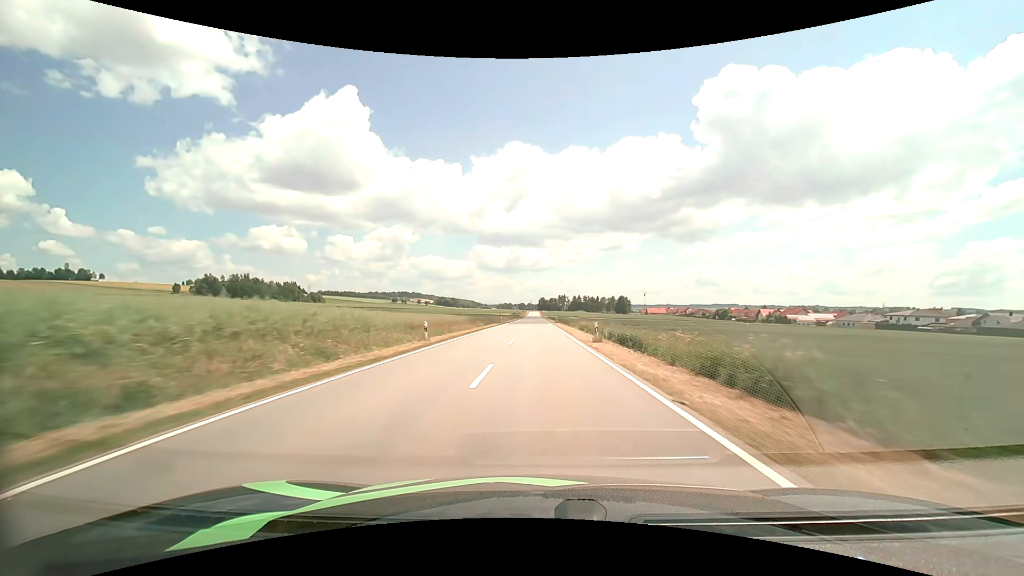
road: tertiary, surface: asphalt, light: Day
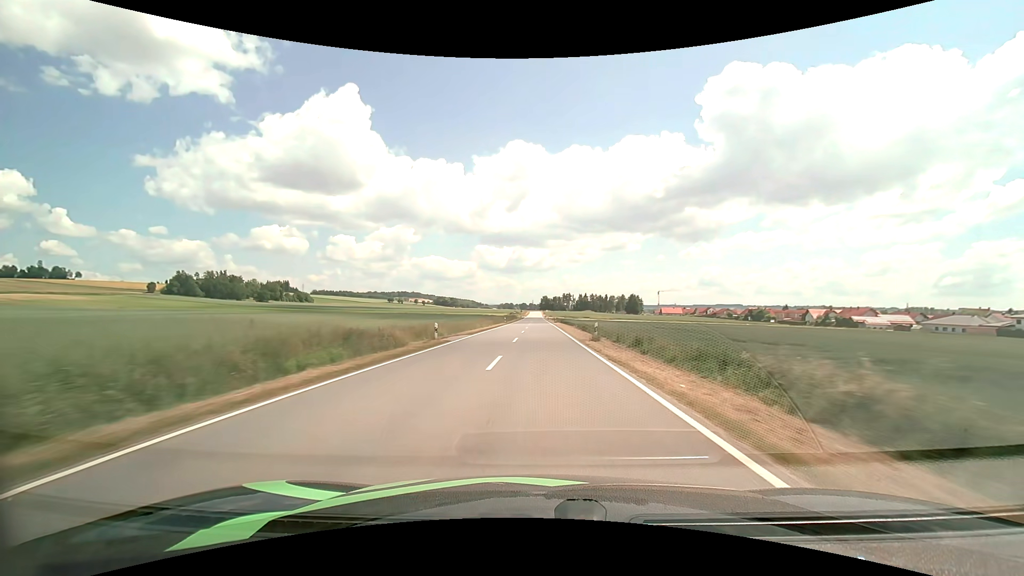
(-0.1, +46.5) m; 0°
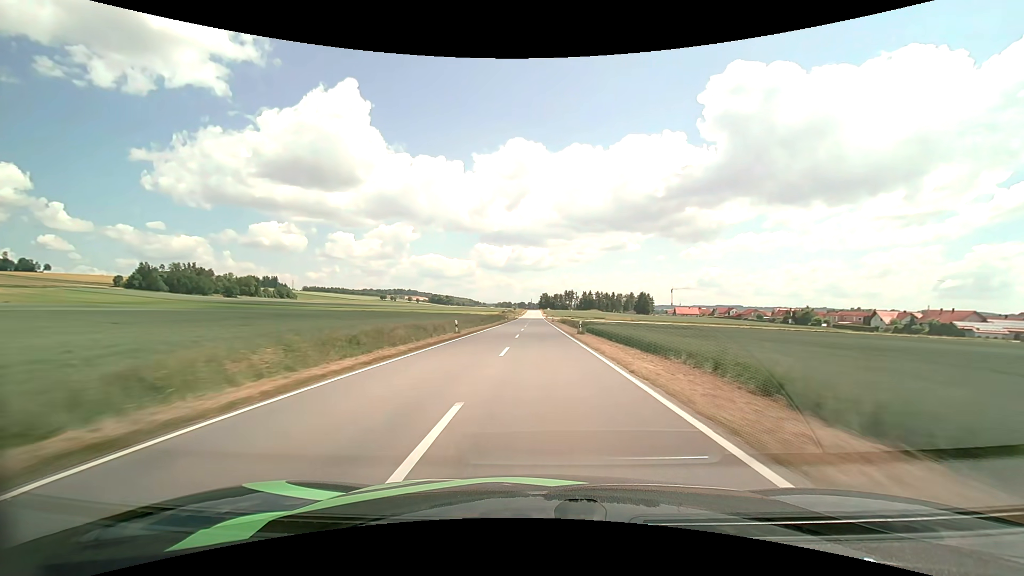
(0.0, +46.2) m; 0°
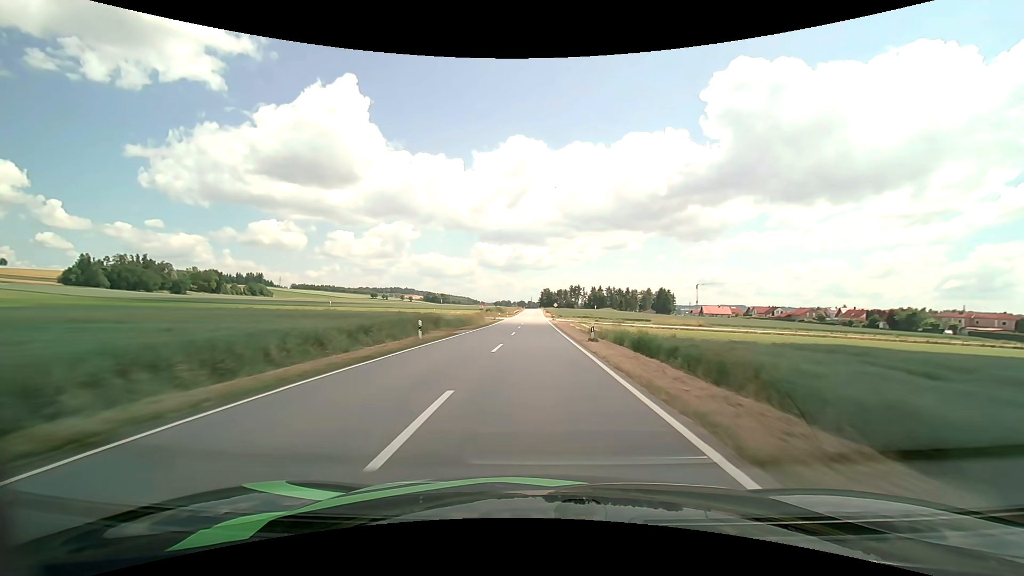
(+0.1, +61.1) m; 0°
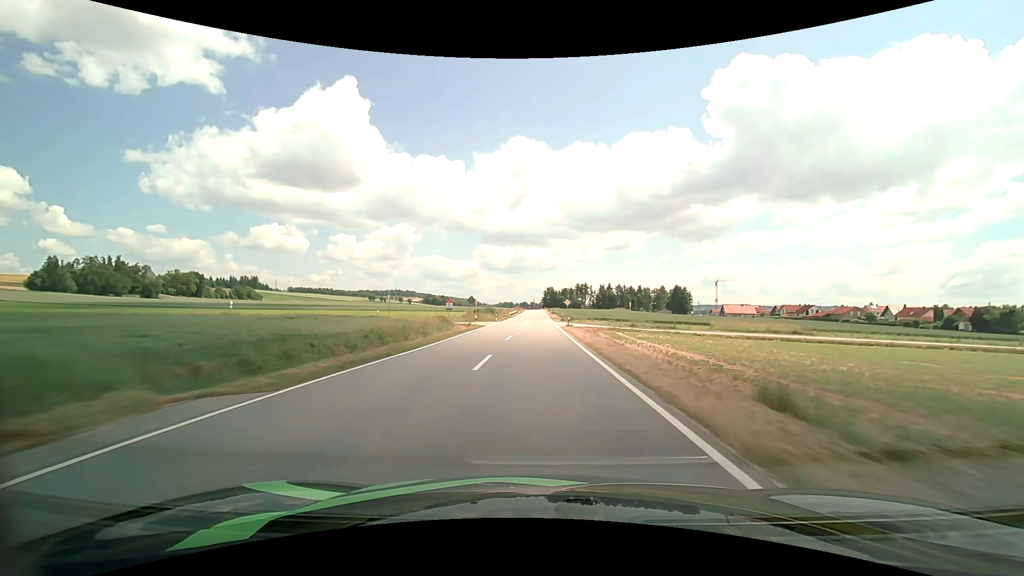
(-0.1, +30.4) m; 0°
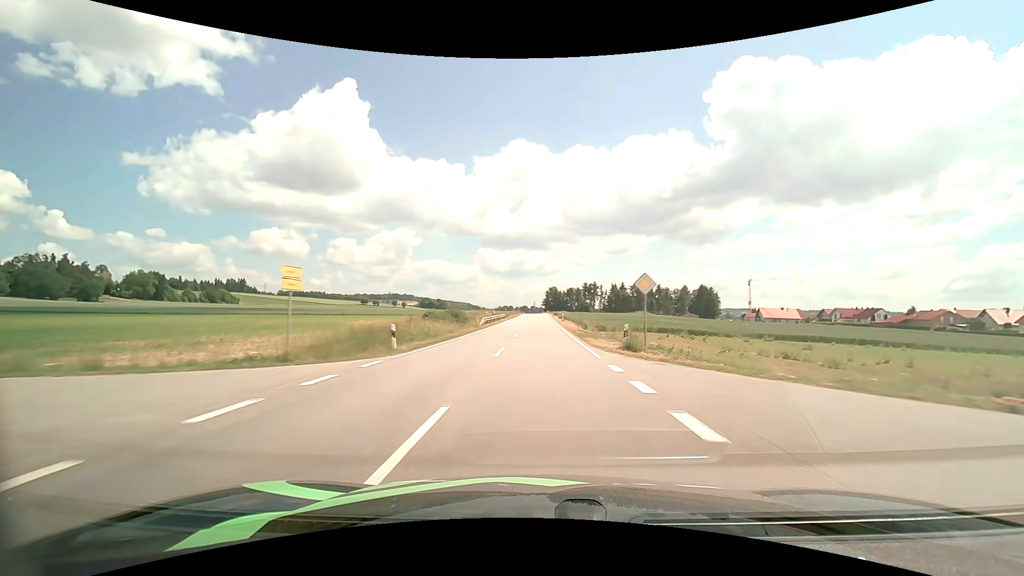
(0.0, +45.8) m; 0°
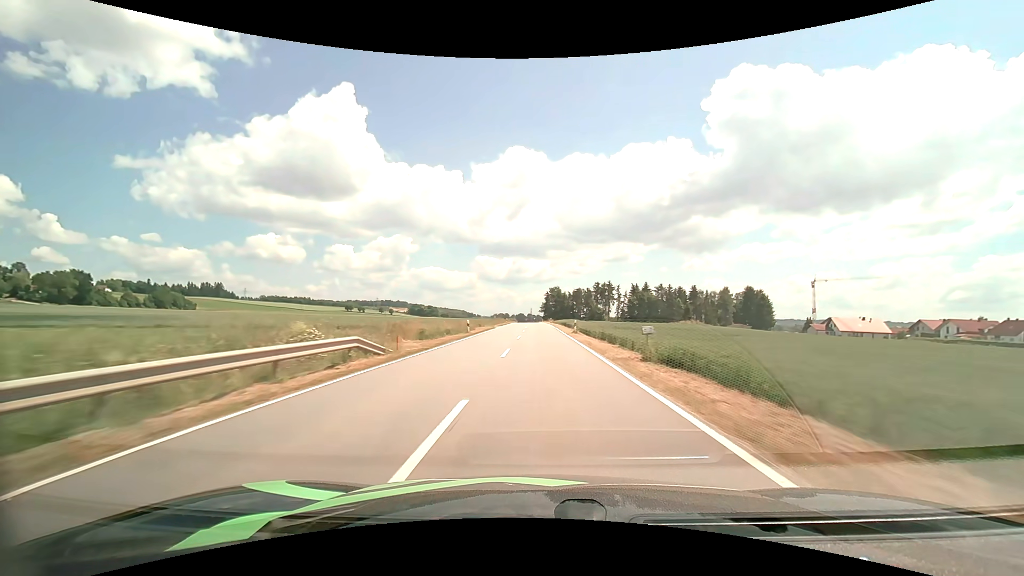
(+0.1, +61.3) m; 0°
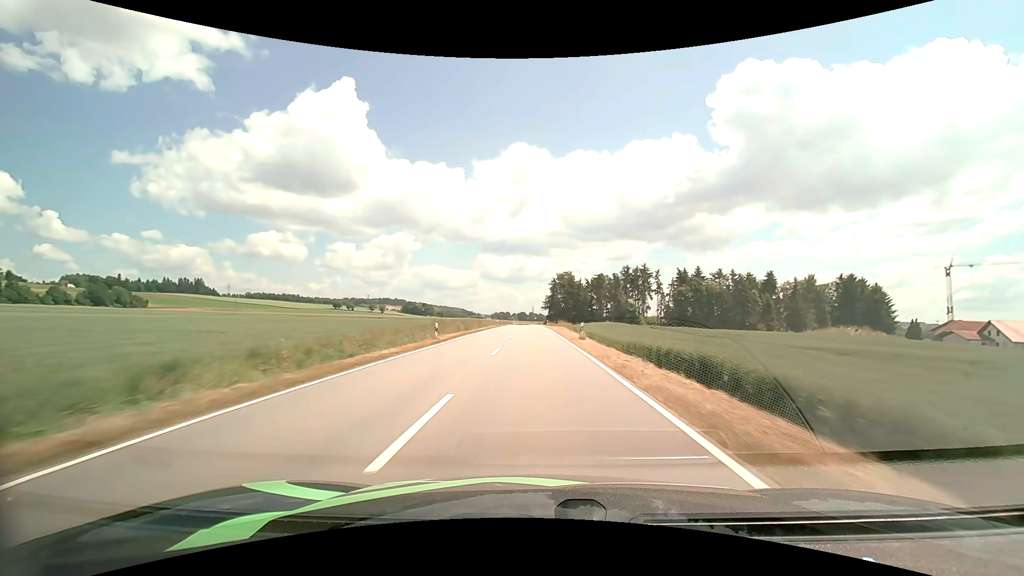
(+0.1, +61.6) m; 0°
(0, +10) (0, +20) (0, +30) (0, +40) (0, +50) (0, +60) (-1, +70) (-1, +80) (-1, +90) (-1, +100) m
